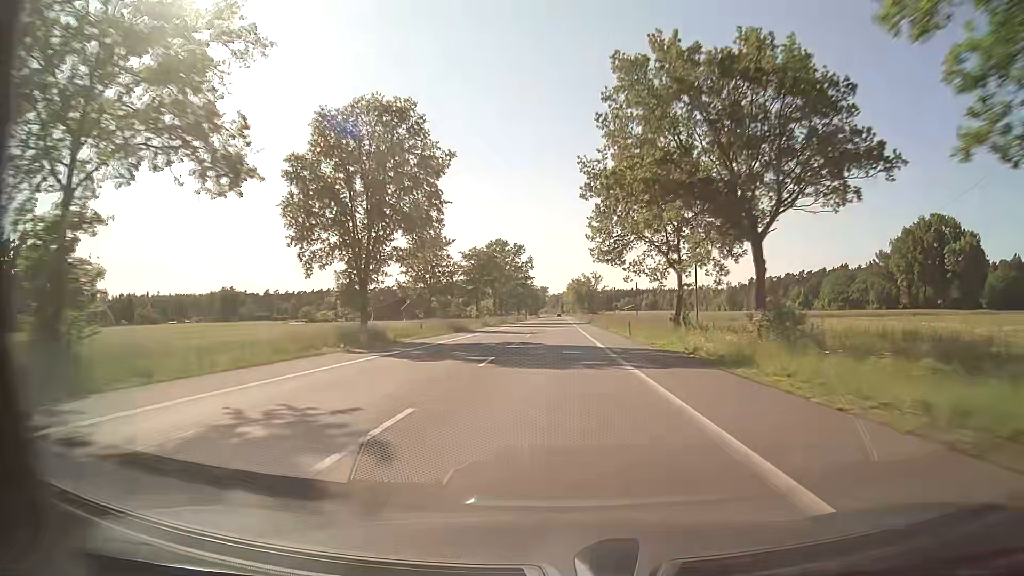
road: secondary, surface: asphalt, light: Day
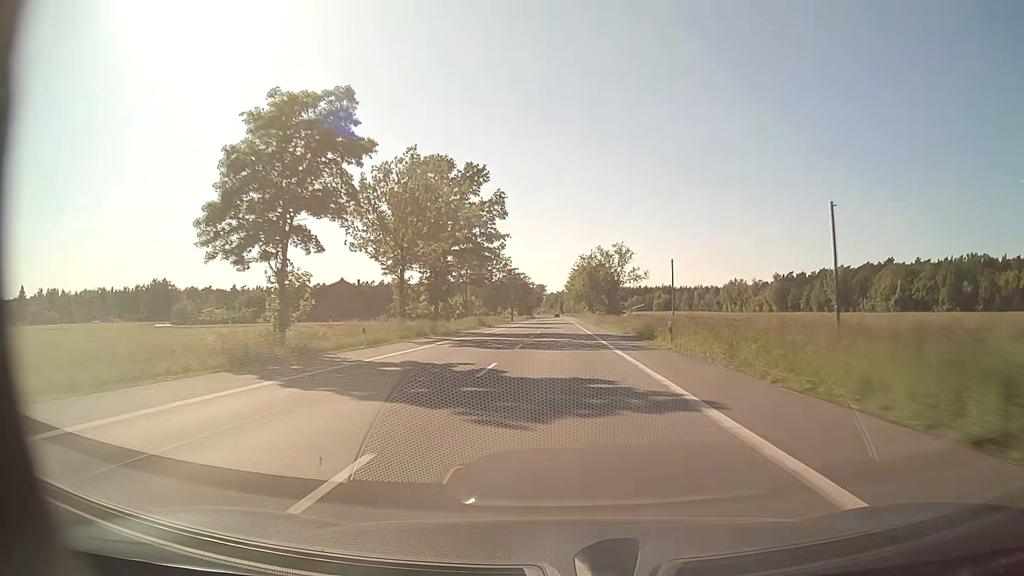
(0.0, +64.4) m; 0°
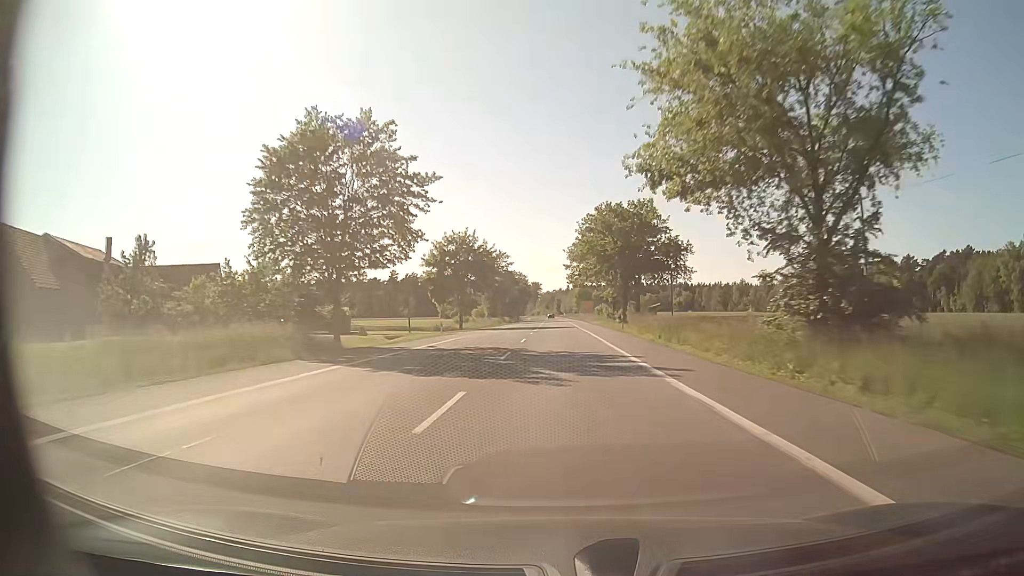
(+0.3, +80.5) m; 0°
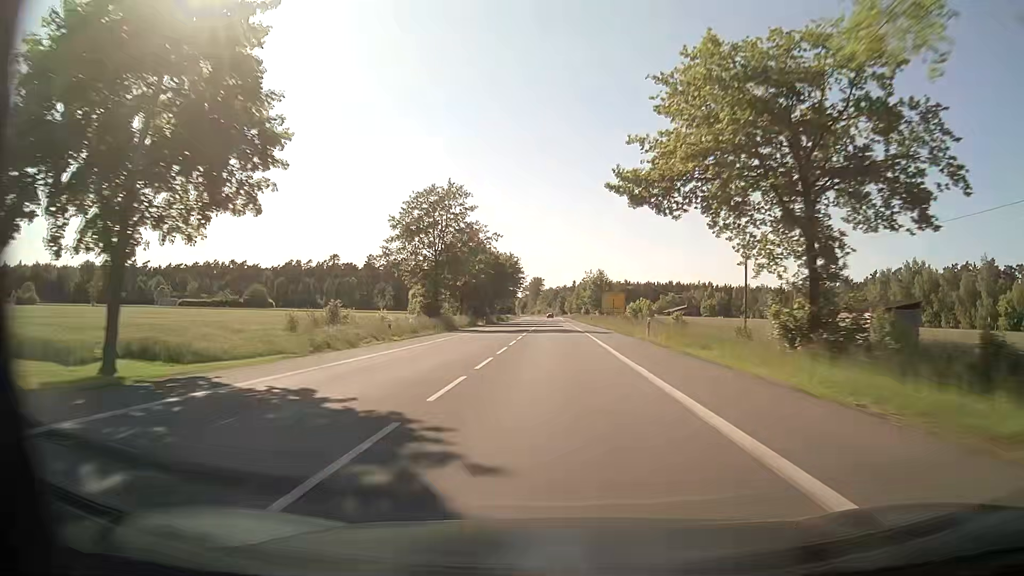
(+0.1, +64.2) m; 0°
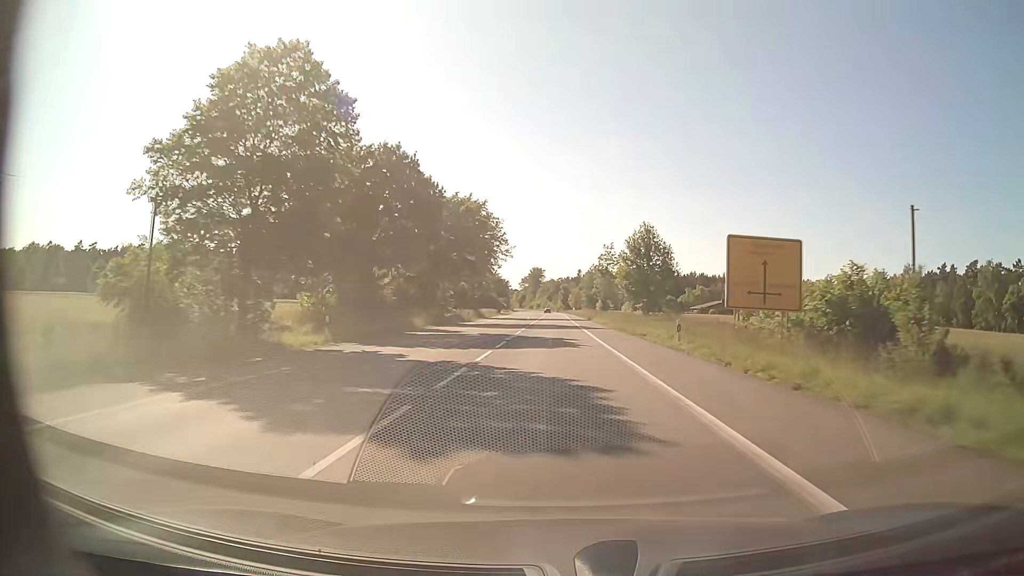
(0.0, +59.2) m; 0°
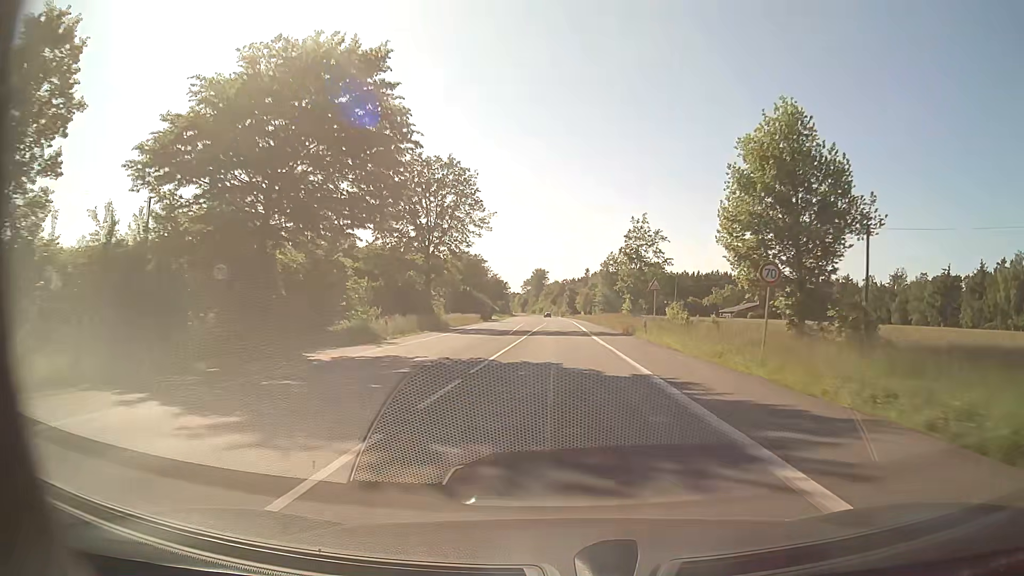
(-0.1, +37.9) m; 0°
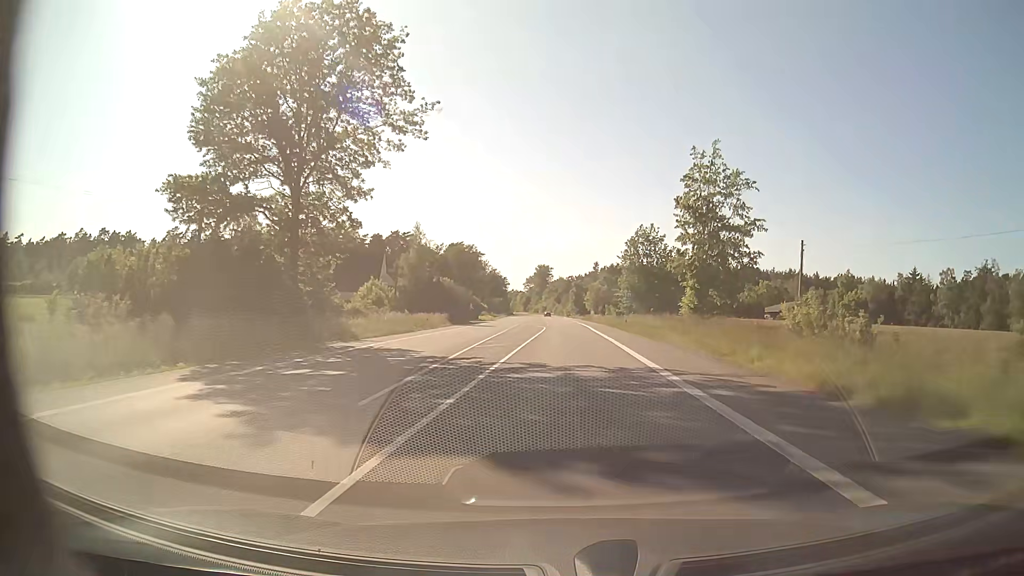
(-0.1, +33.2) m; -1°
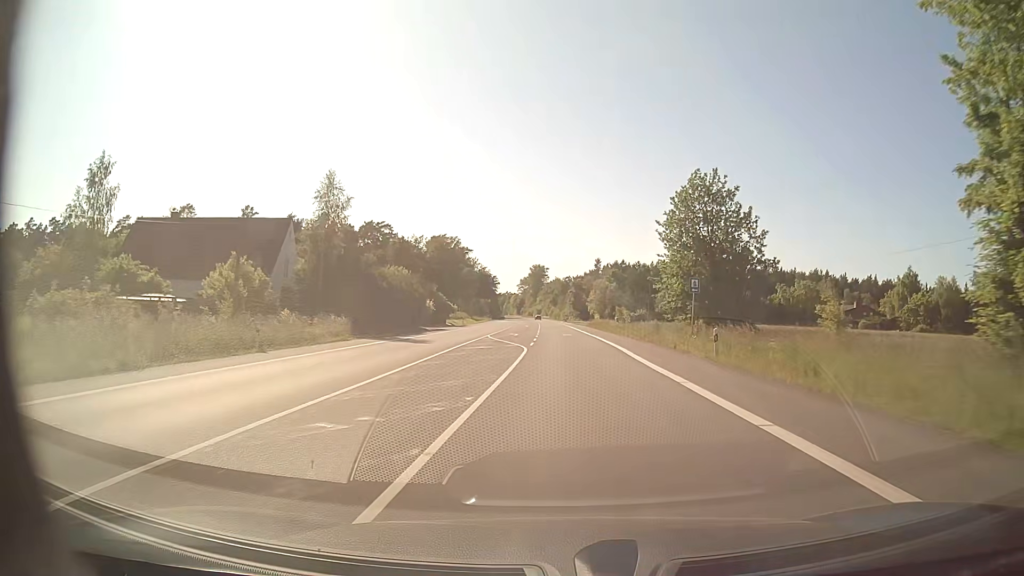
(+0.2, +31.8) m; +1°
(0, +10) (0, +20) (0, +30) (0, +40) (0, +50) (0, +60) (0, +70) (0, +80) (0, +90) (0, +100) m
